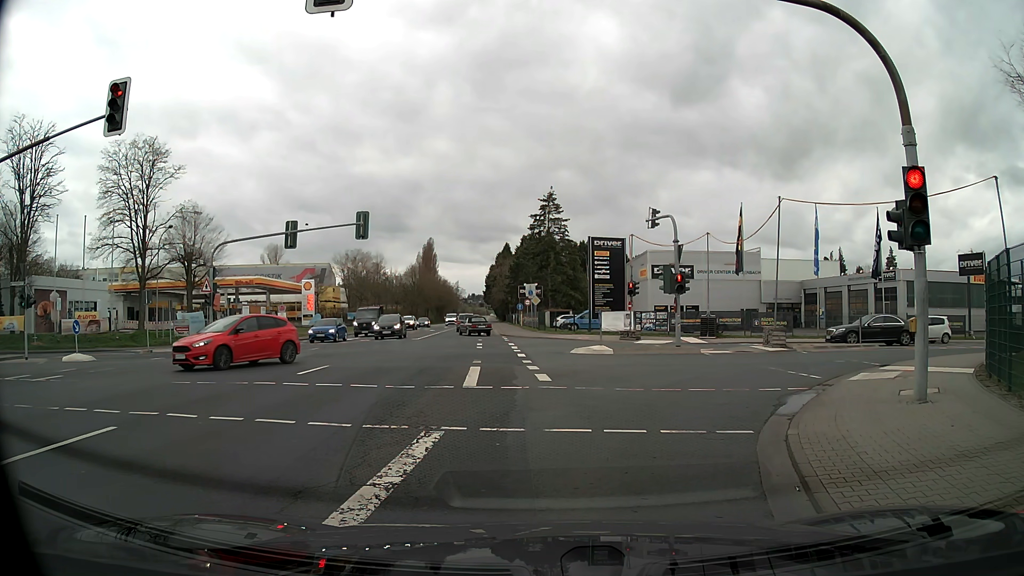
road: secondary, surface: asphalt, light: Day
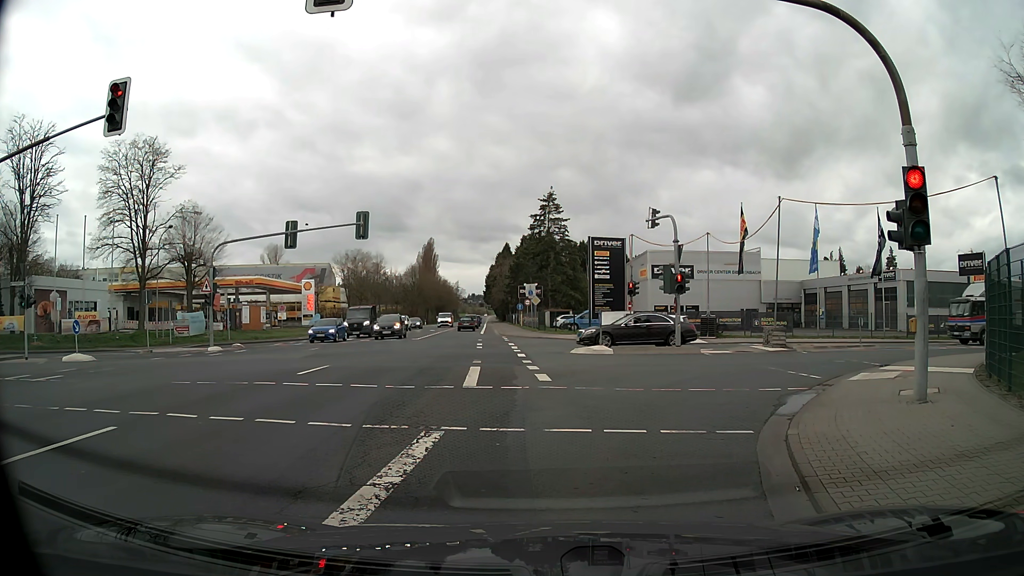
(0.0, 0.0) m; 0°
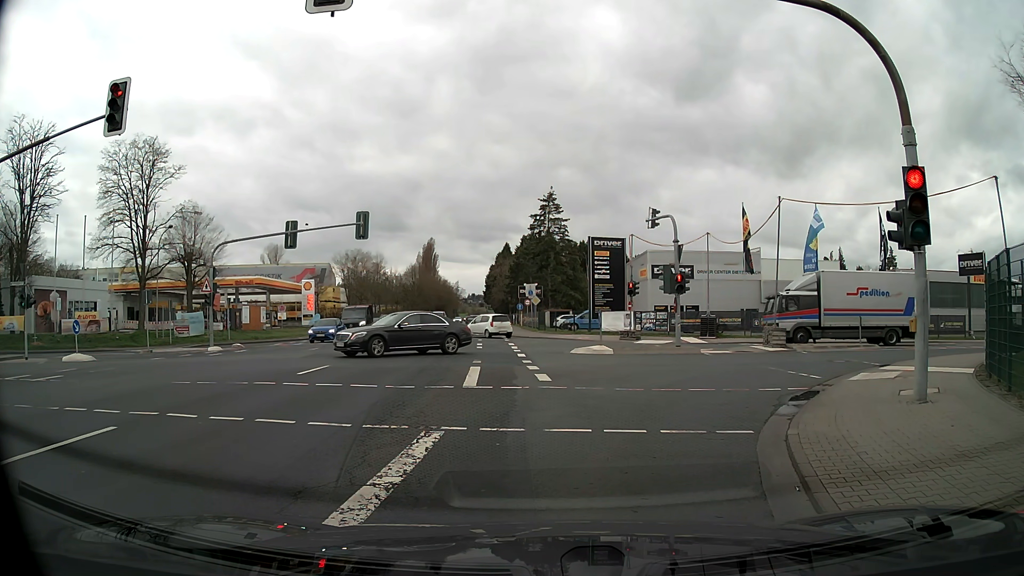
(0.0, 0.0) m; 0°
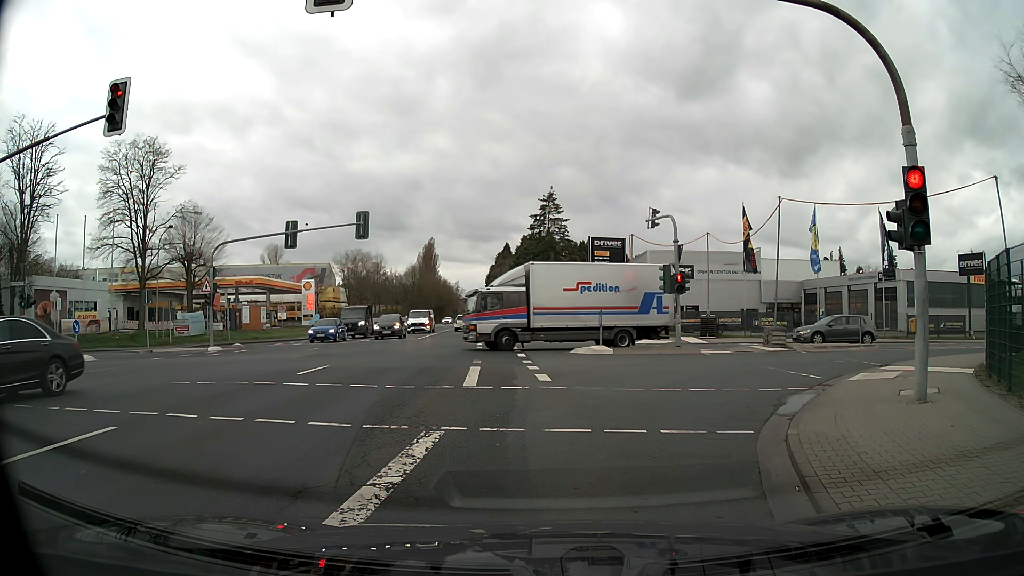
(0.0, 0.0) m; 0°
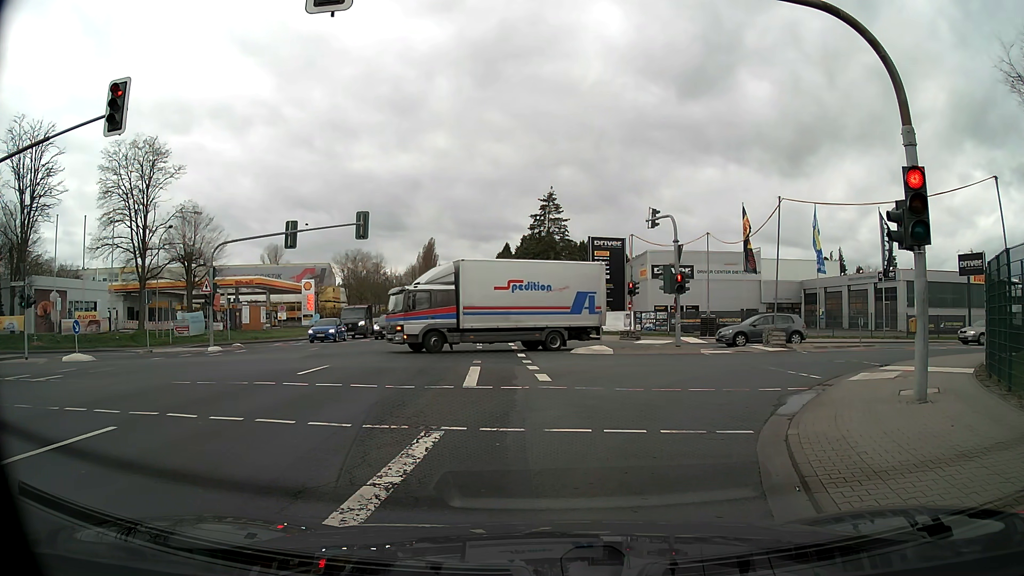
(0.0, 0.0) m; 0°
